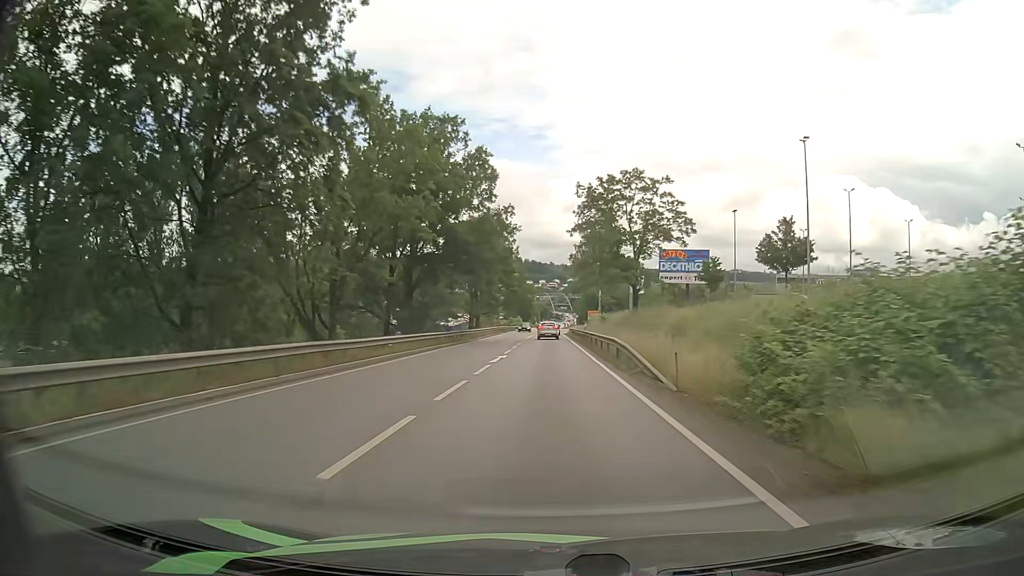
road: primary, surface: asphalt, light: Day
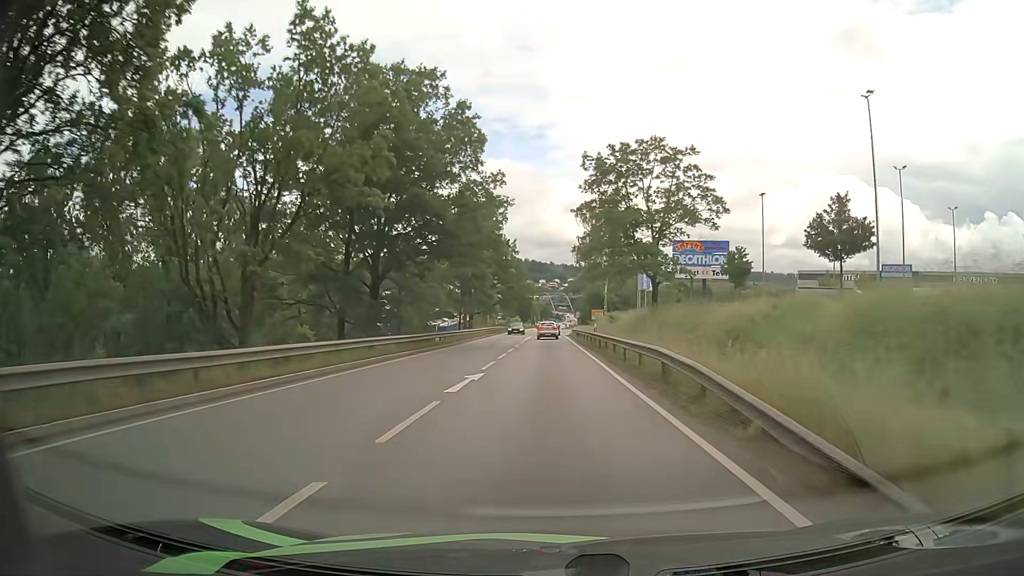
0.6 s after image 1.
(0.0, +10.1) m; 0°
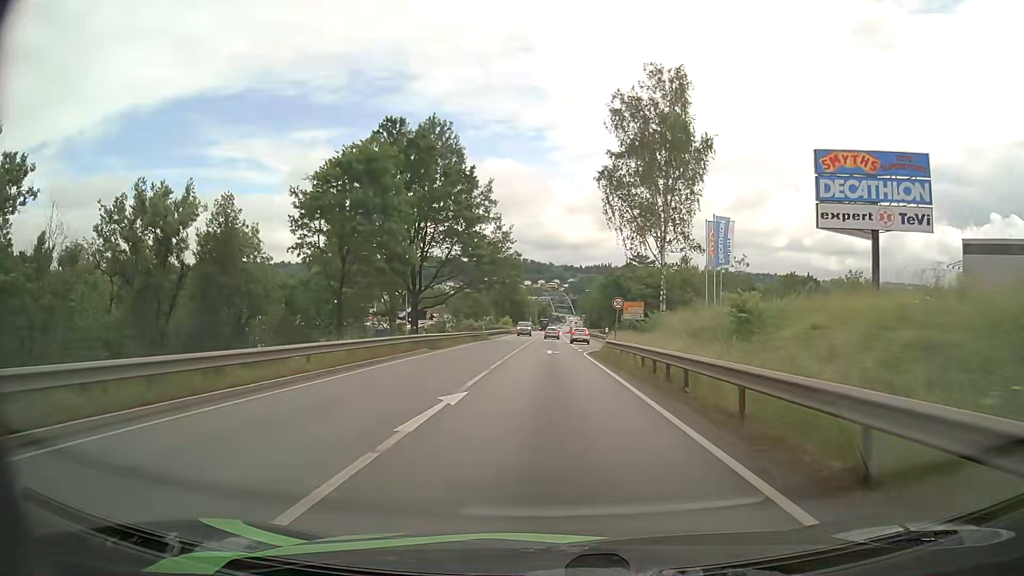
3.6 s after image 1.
(-0.1, +45.9) m; 0°
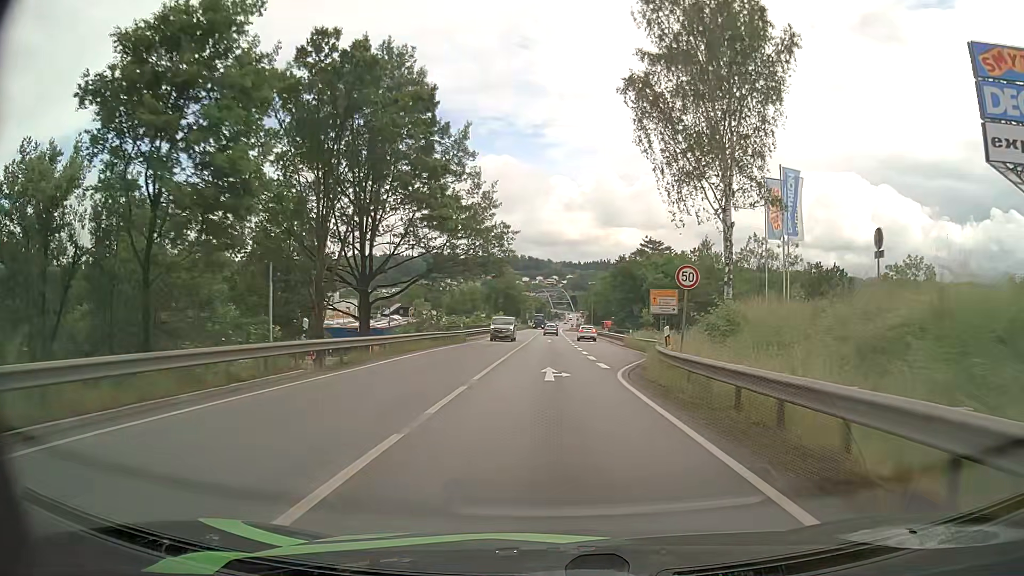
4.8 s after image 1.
(-0.1, +17.0) m; 0°
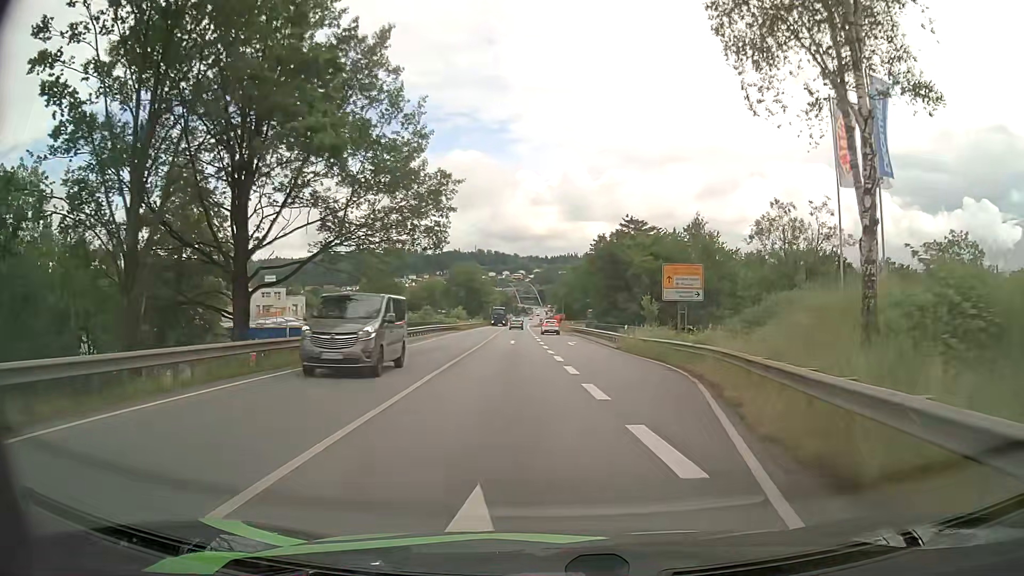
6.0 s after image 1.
(+0.2, +15.3) m; +2°
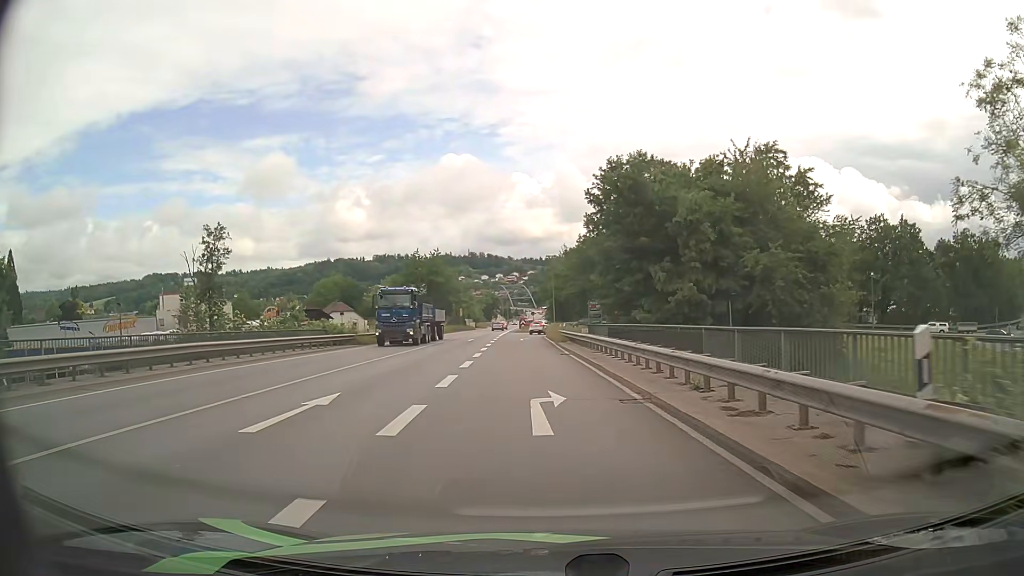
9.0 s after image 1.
(+1.6, +33.6) m; 0°
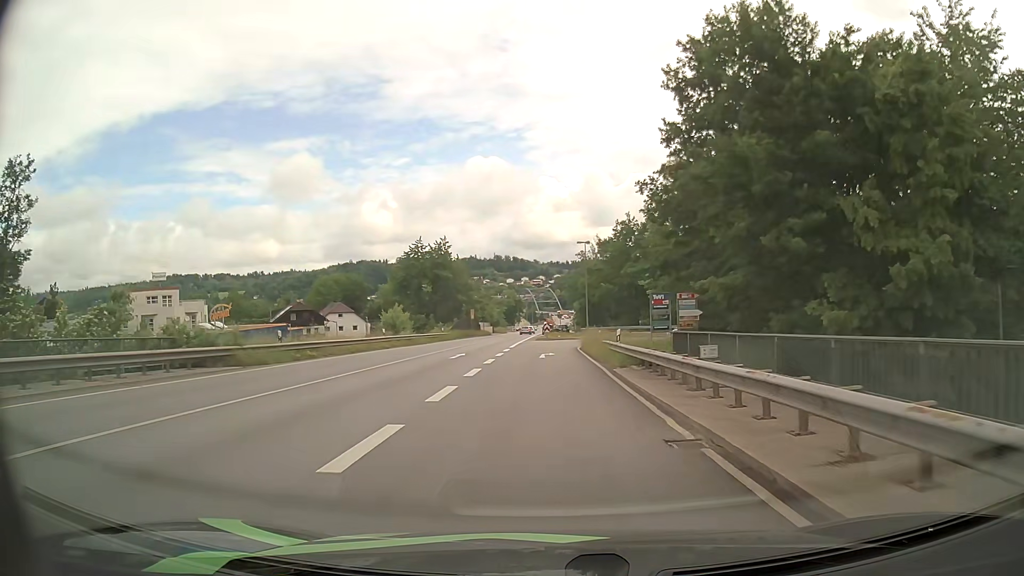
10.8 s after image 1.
(-0.5, +20.0) m; -2°
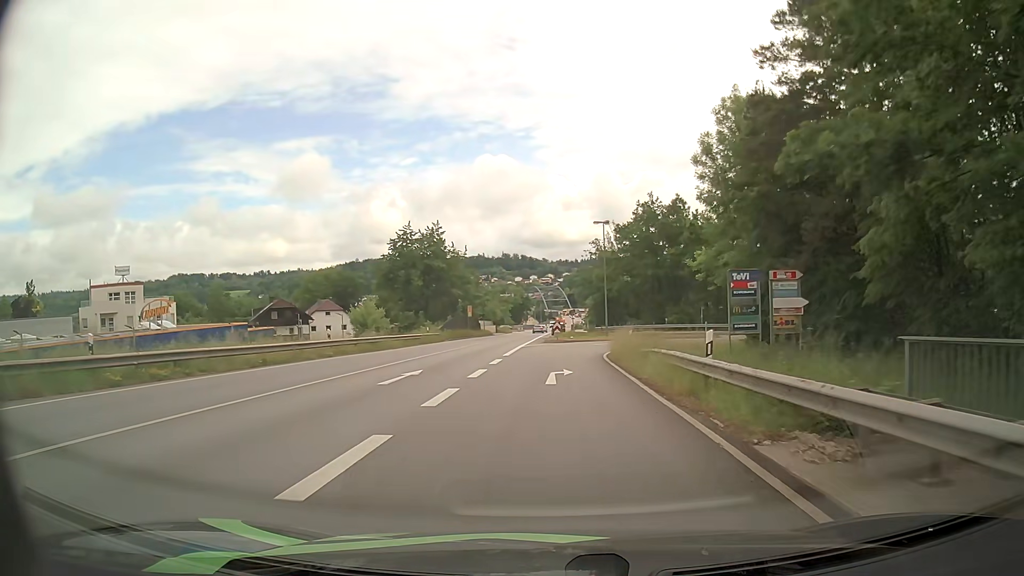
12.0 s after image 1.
(-0.1, +13.2) m; -1°
(0, +10) (0, +20) (0, +30) (+1, +40) (+5, +49) (+13, +55) (+23, +55) (+32, +52) (+41, +48) (+50, +43) m
